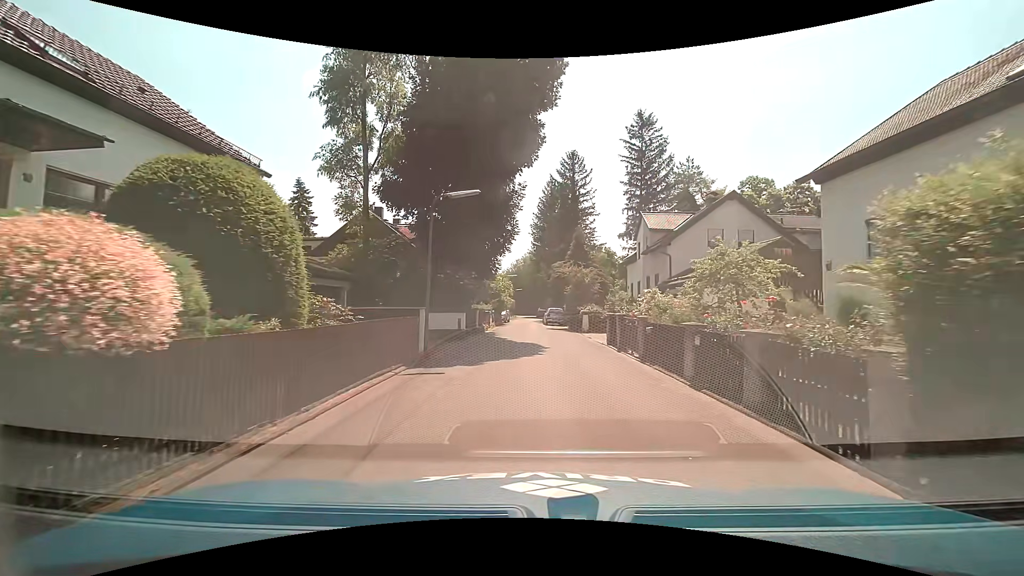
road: residential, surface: asphalt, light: Day
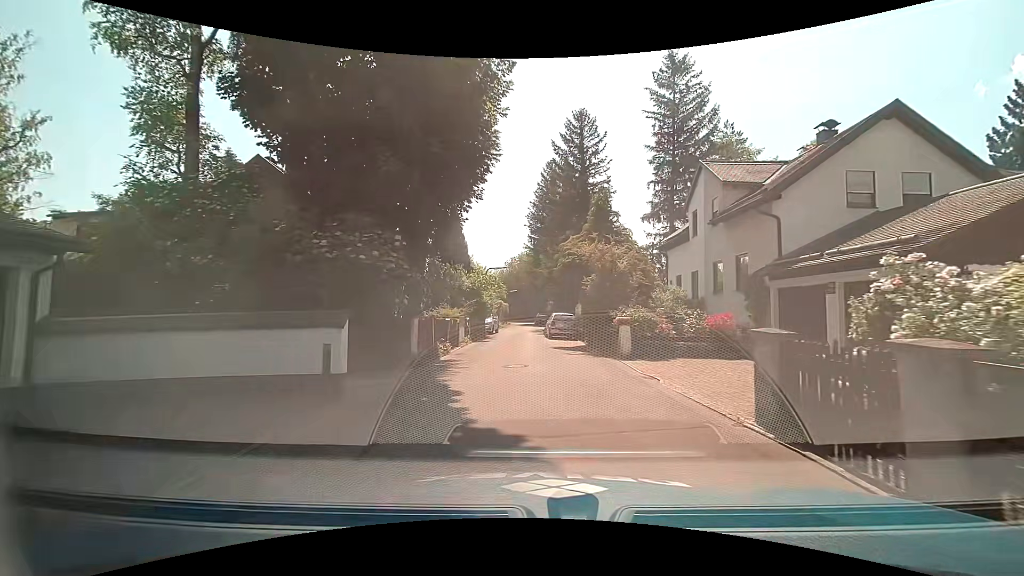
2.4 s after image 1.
(-0.2, +13.7) m; -1°
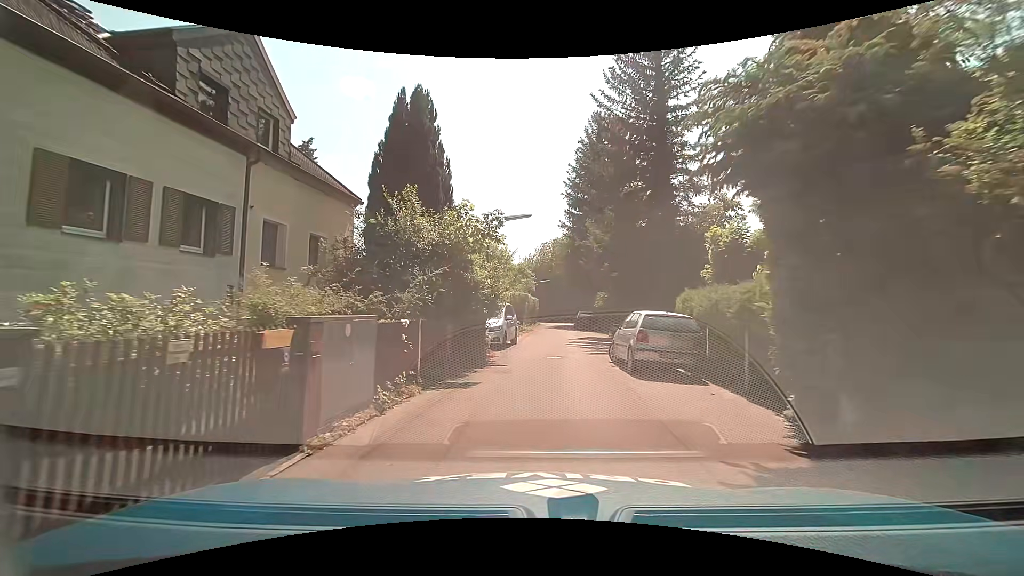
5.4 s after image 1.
(-0.4, +16.4) m; -3°
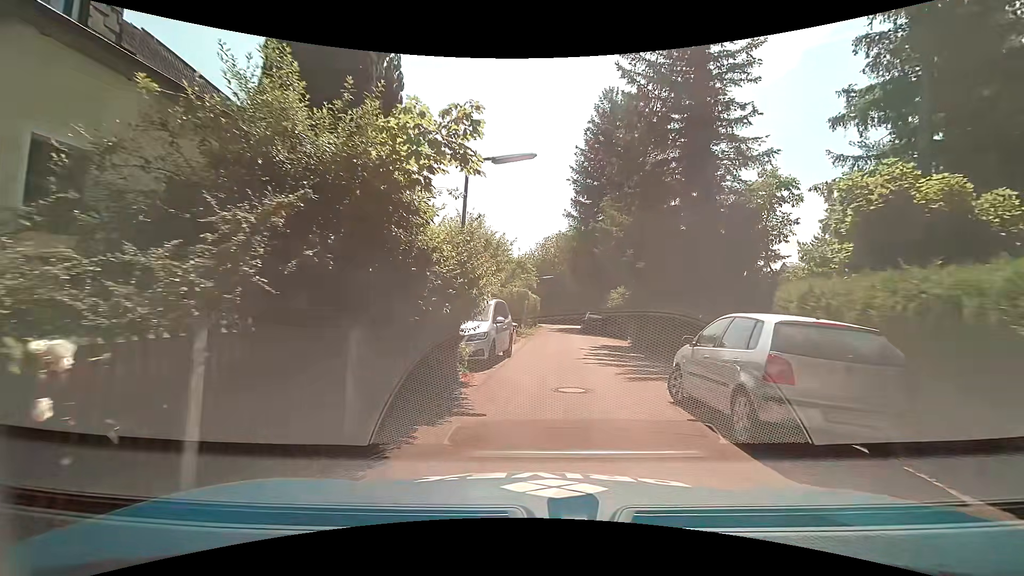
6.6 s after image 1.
(-0.1, +6.0) m; -1°
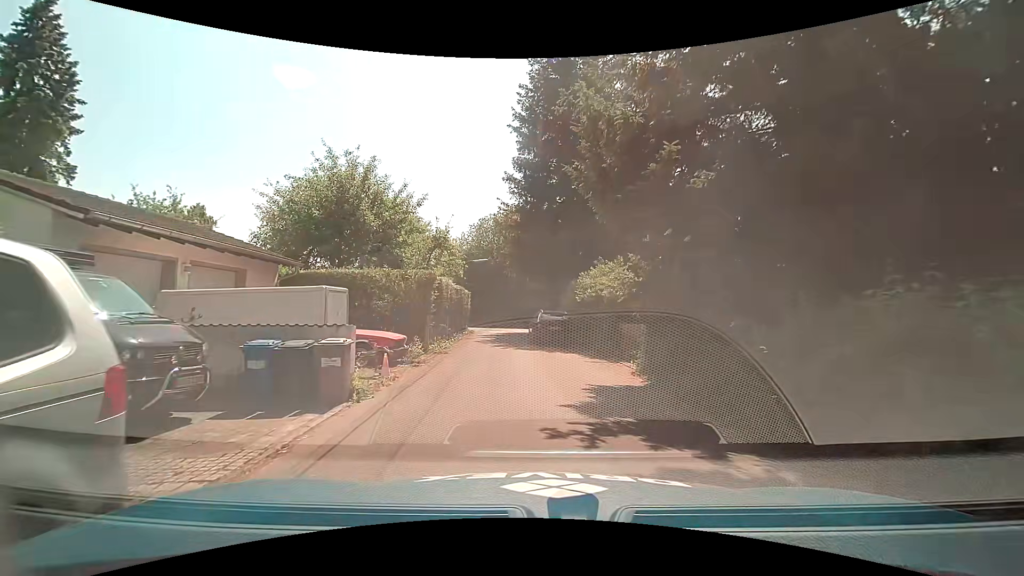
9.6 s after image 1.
(+0.9, +13.3) m; +8°
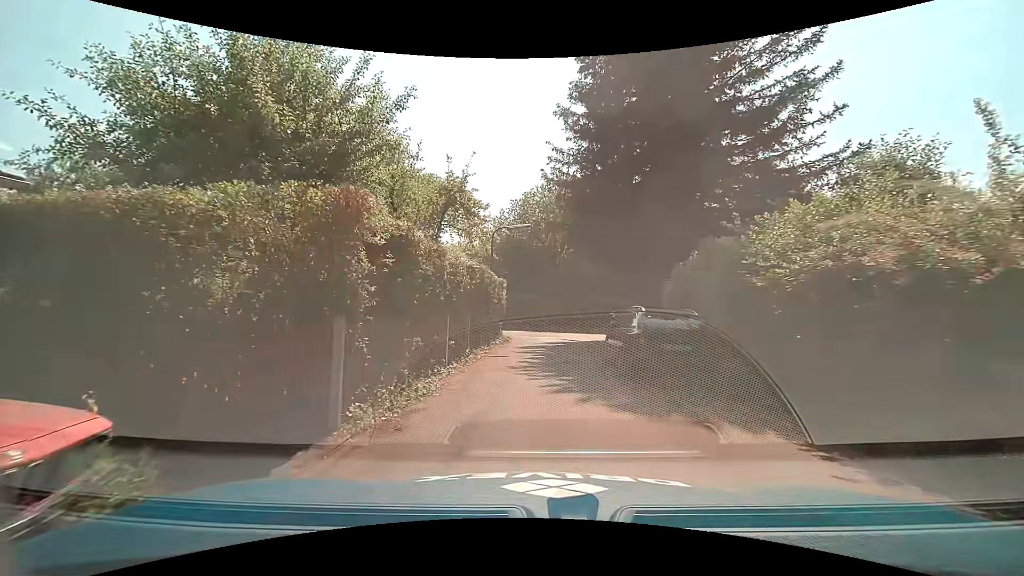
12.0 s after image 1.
(-0.8, +11.1) m; -6°
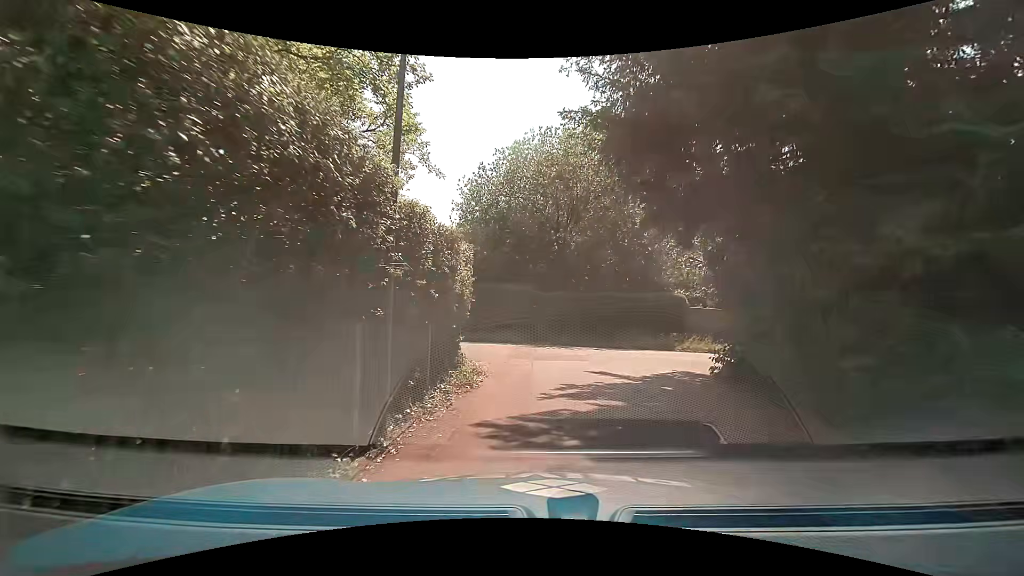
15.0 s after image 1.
(-0.2, +12.5) m; -1°
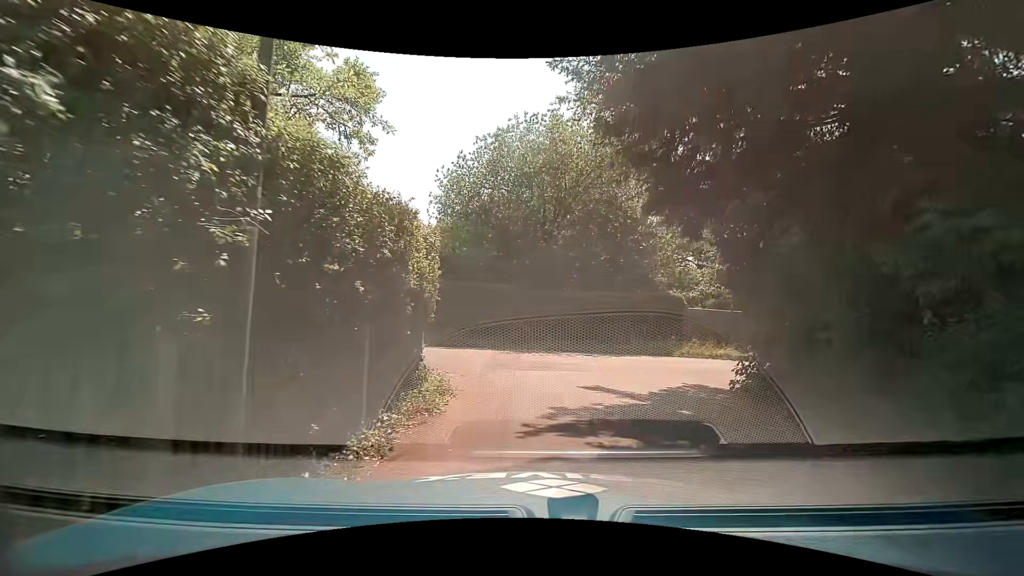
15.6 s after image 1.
(+0.1, +2.2) m; +2°
